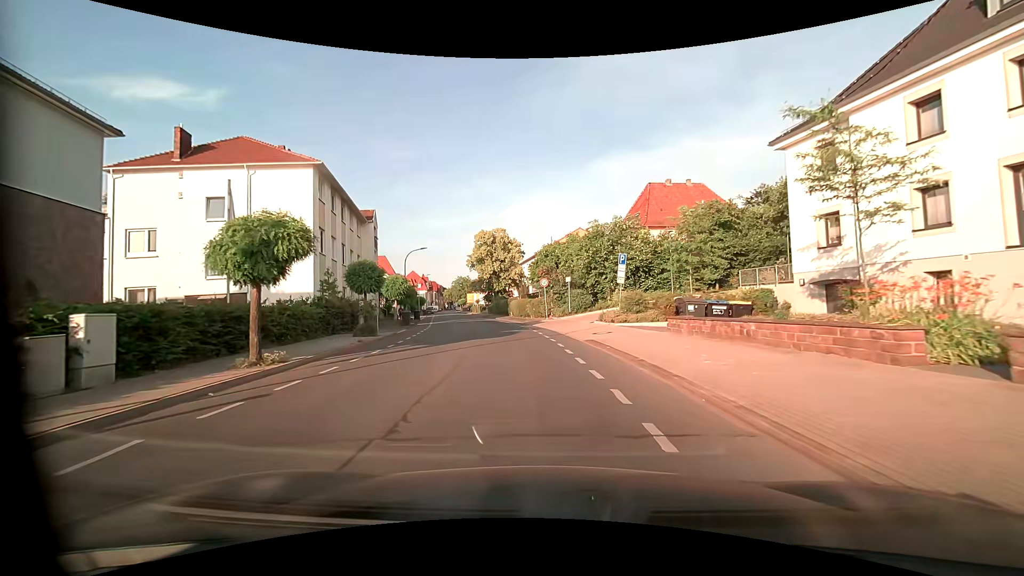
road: tertiary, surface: asphalt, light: Day
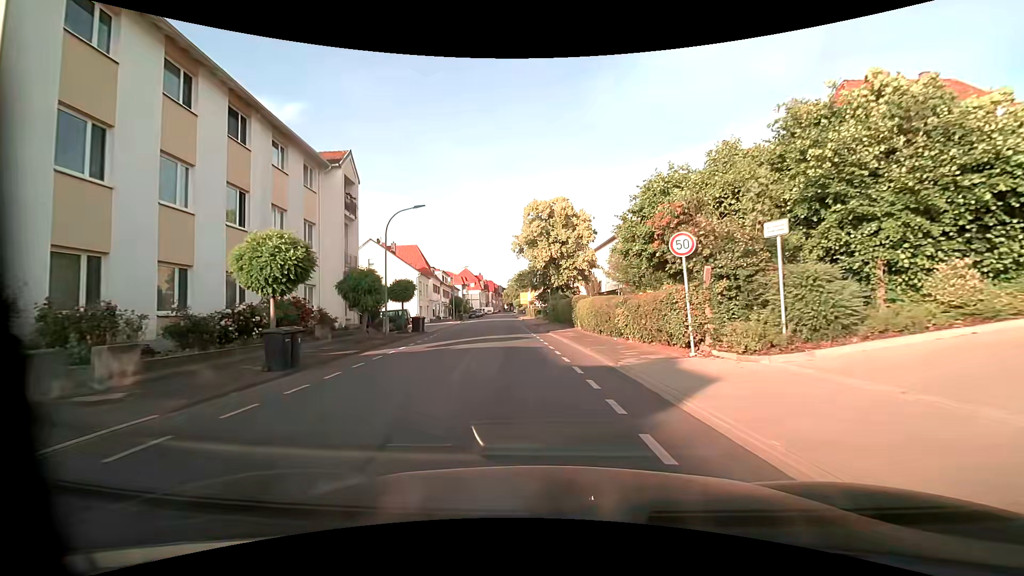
(-1.8, +24.3) m; -8°
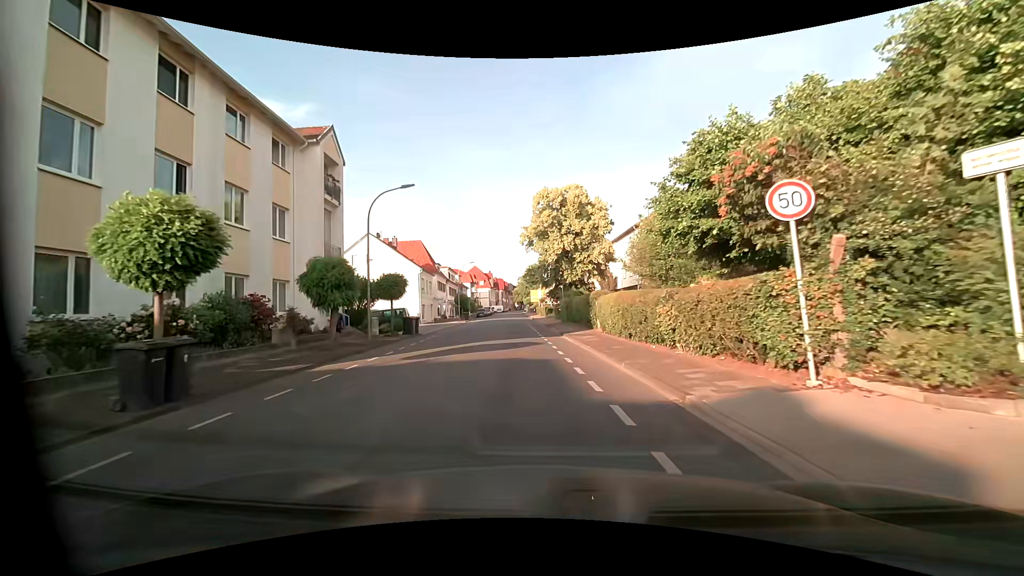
(-0.1, +4.8) m; -2°
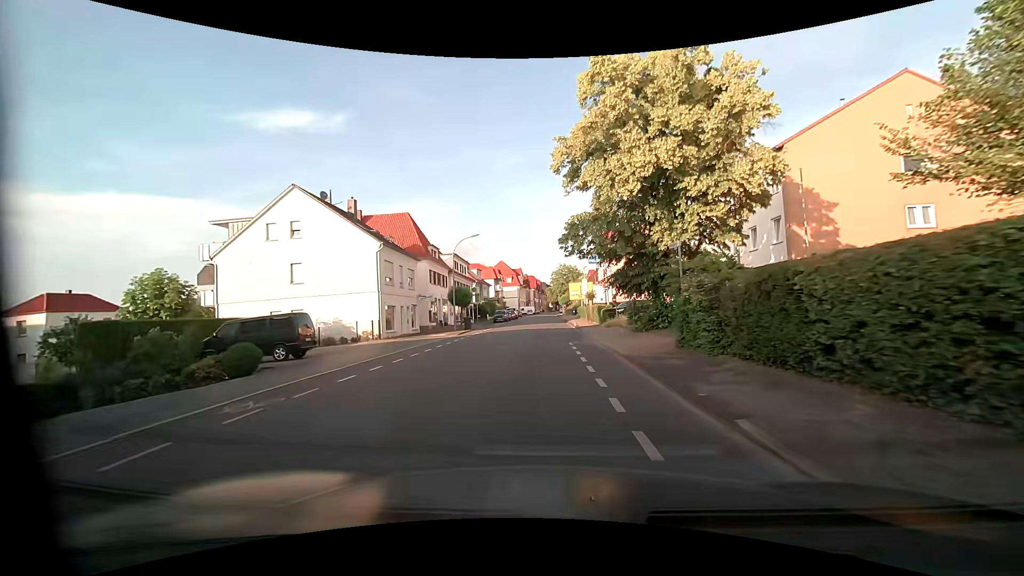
(-1.1, +26.3) m; -4°
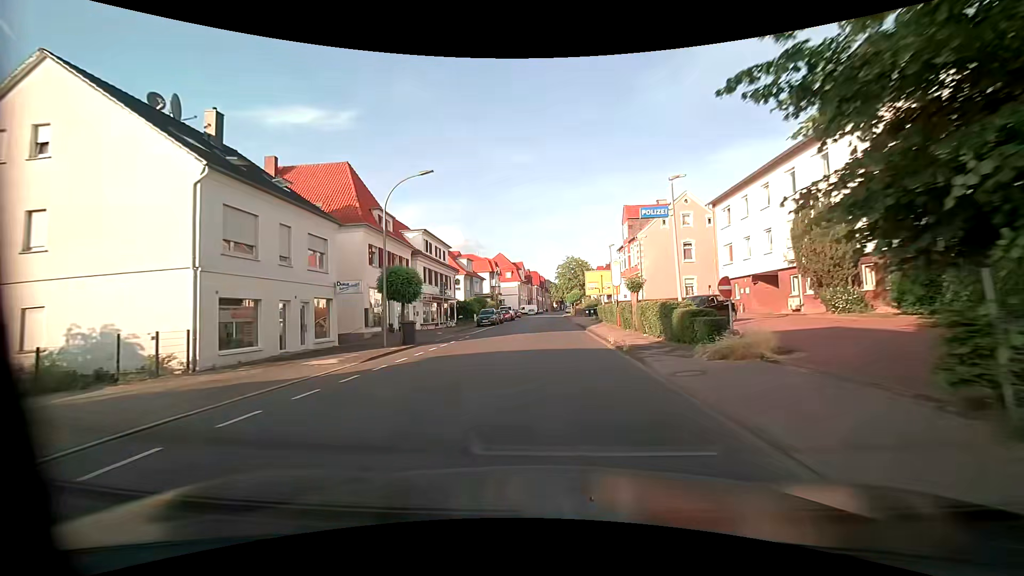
(-0.1, +18.8) m; 0°
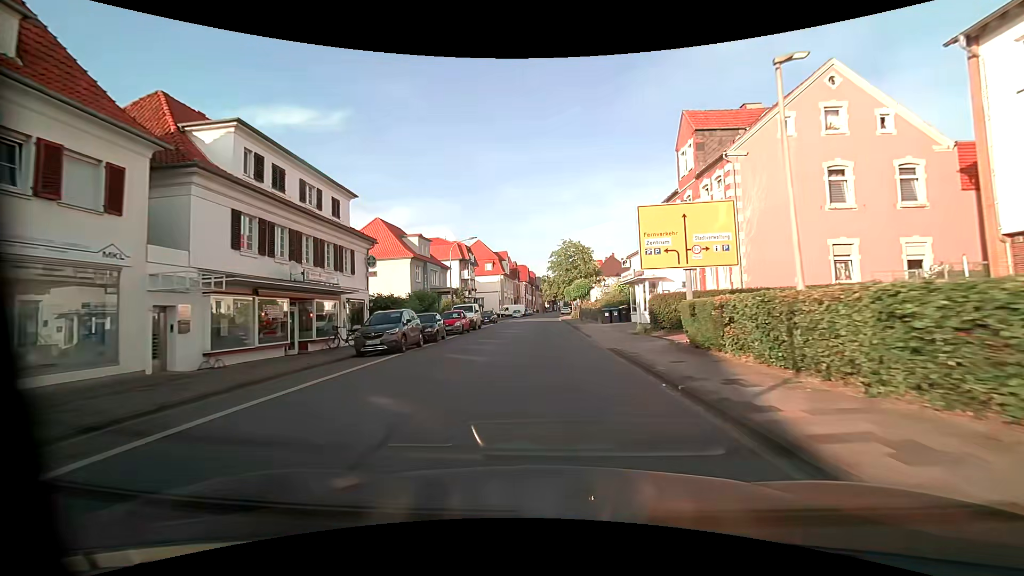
(+0.2, +27.5) m; +1°
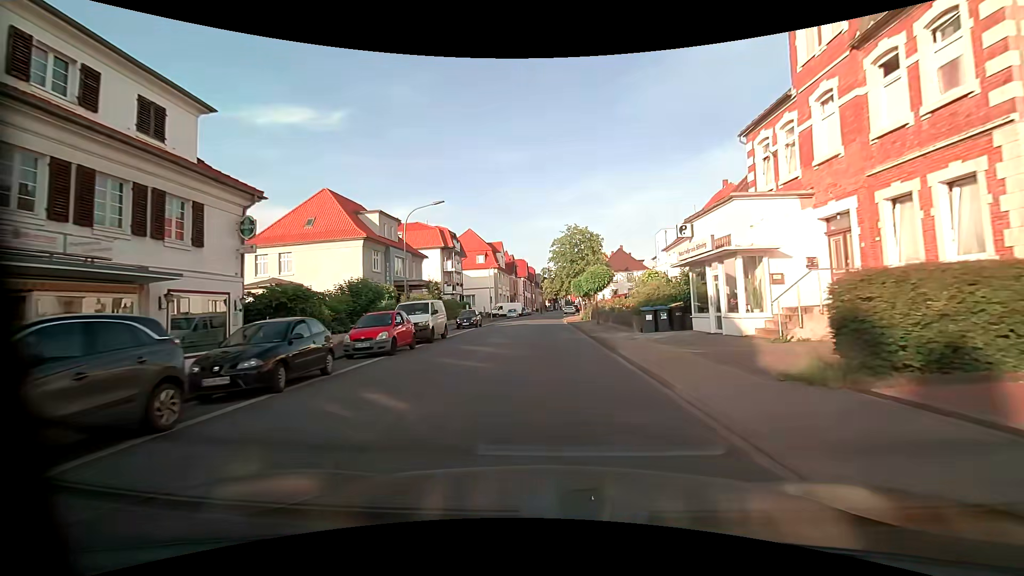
(+0.1, +14.0) m; 0°
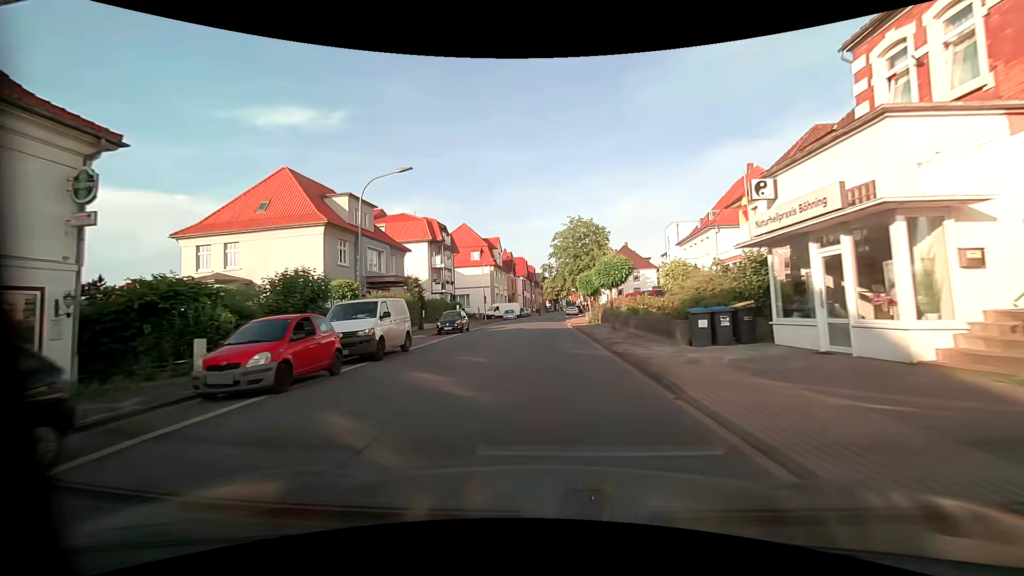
(0.0, +7.0) m; 0°
(0, +10) (0, +20) (0, +30) (0, +40) (0, +50) (0, +60) (0, +70) (+1, +80) (+2, +90) (+3, +100) m
